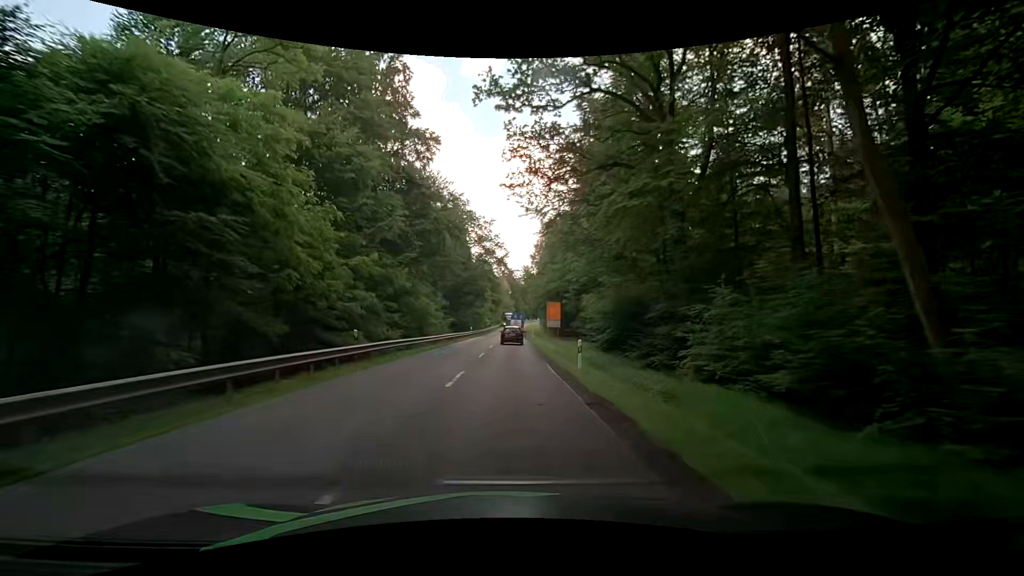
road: secondary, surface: asphalt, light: Day
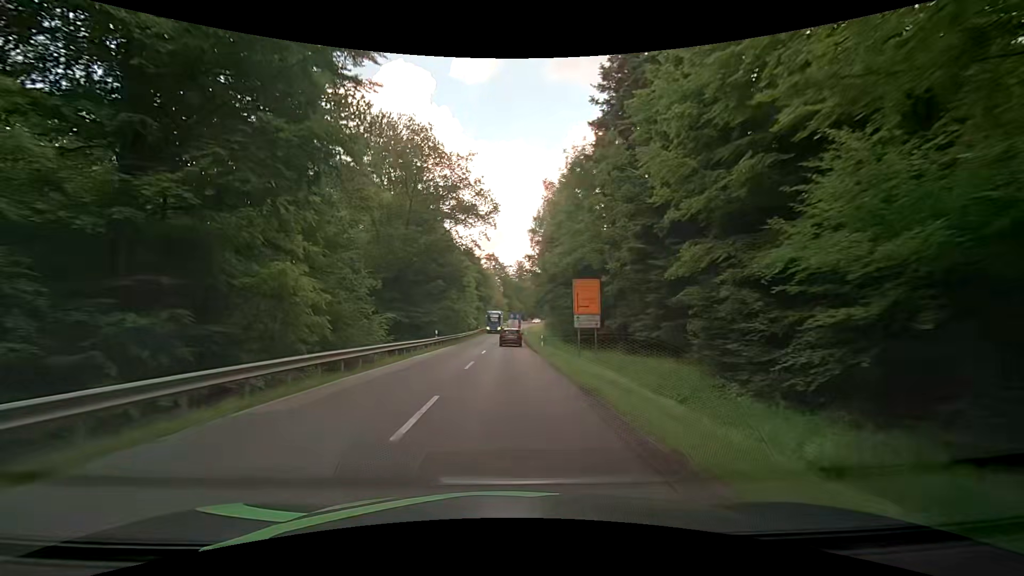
(0.0, +27.3) m; +1°
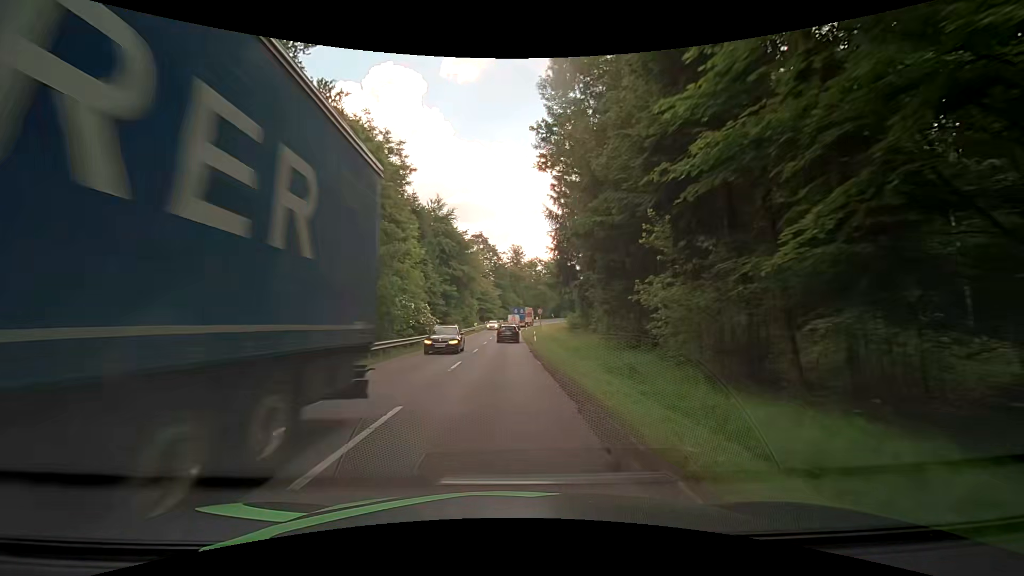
(0.0, +45.6) m; 0°
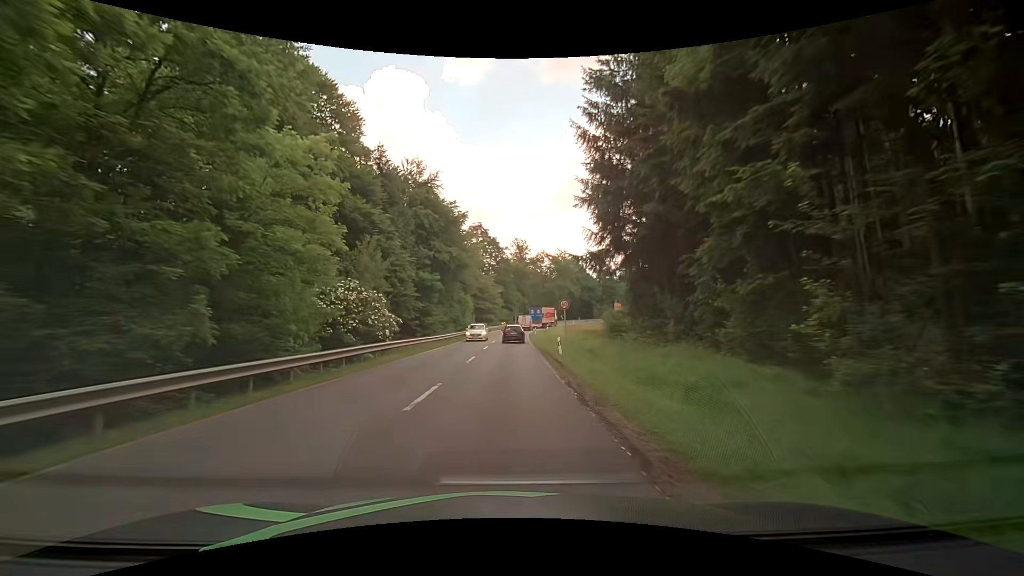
(-0.1, +18.2) m; -1°
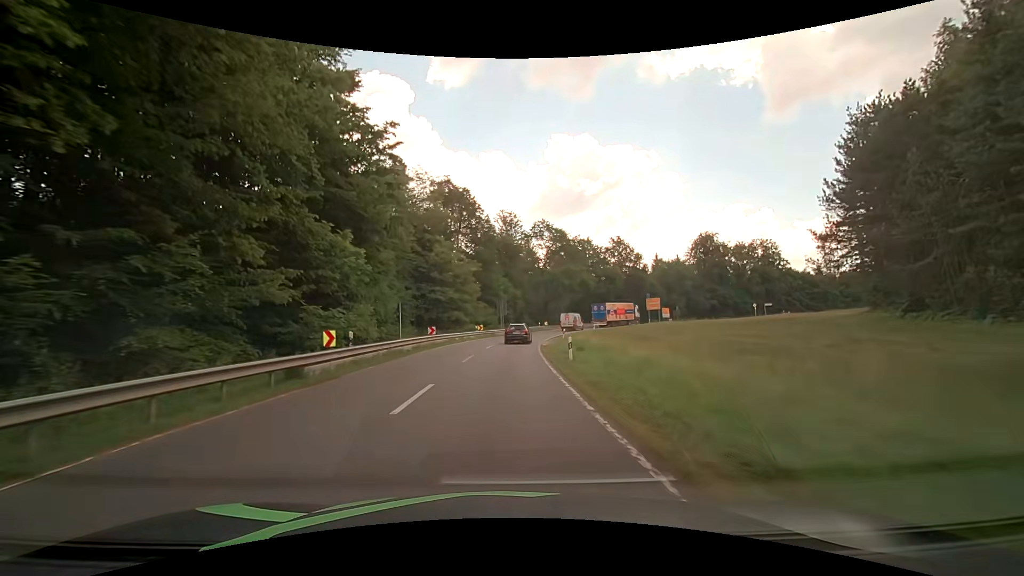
(+0.7, +45.0) m; +3°
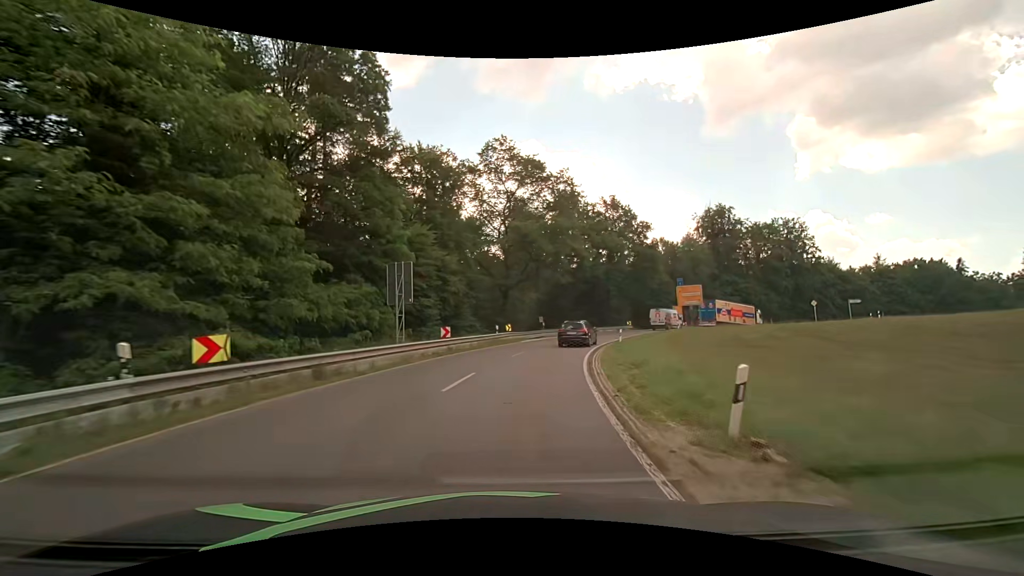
(+0.7, +41.8) m; +5°
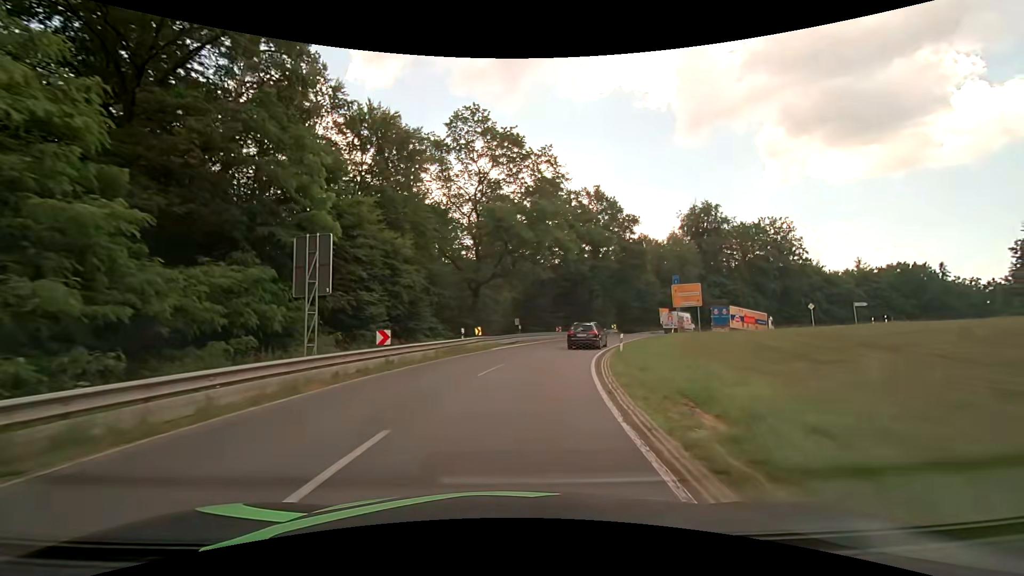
(+0.2, +7.6) m; +3°
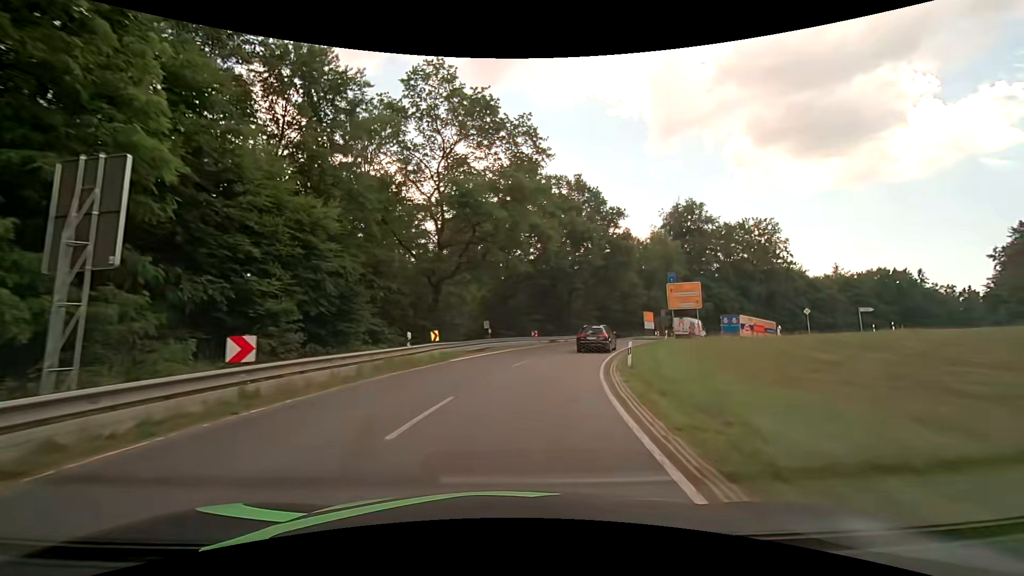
(+0.2, +7.5) m; +3°
(0, +10) (+2, +20) (+4, +30) (+8, +39) (+12, +48) (+18, +56) (+24, +64) (+31, +71) (+38, +78) (+46, +84) m
